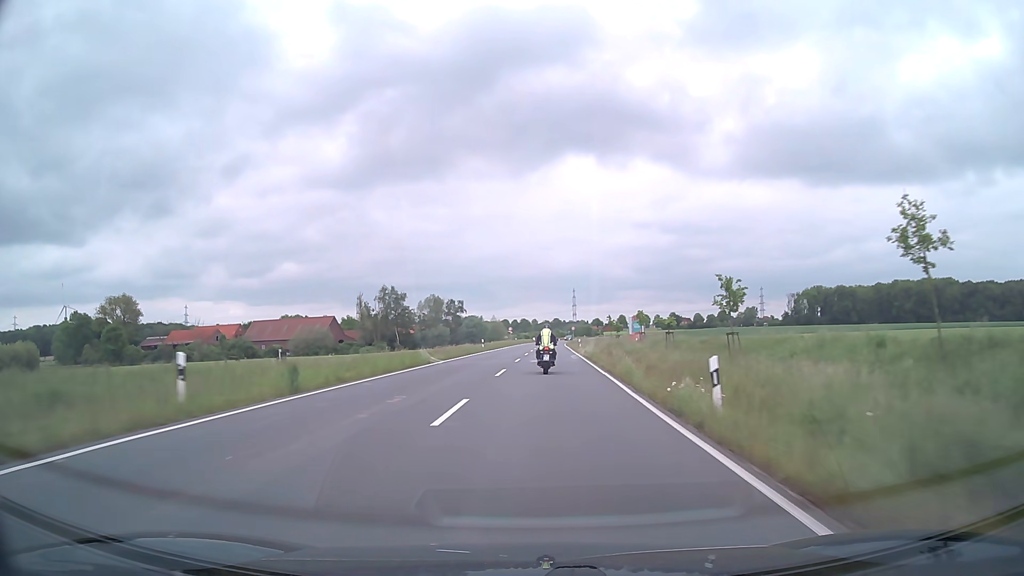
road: secondary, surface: asphalt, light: Day
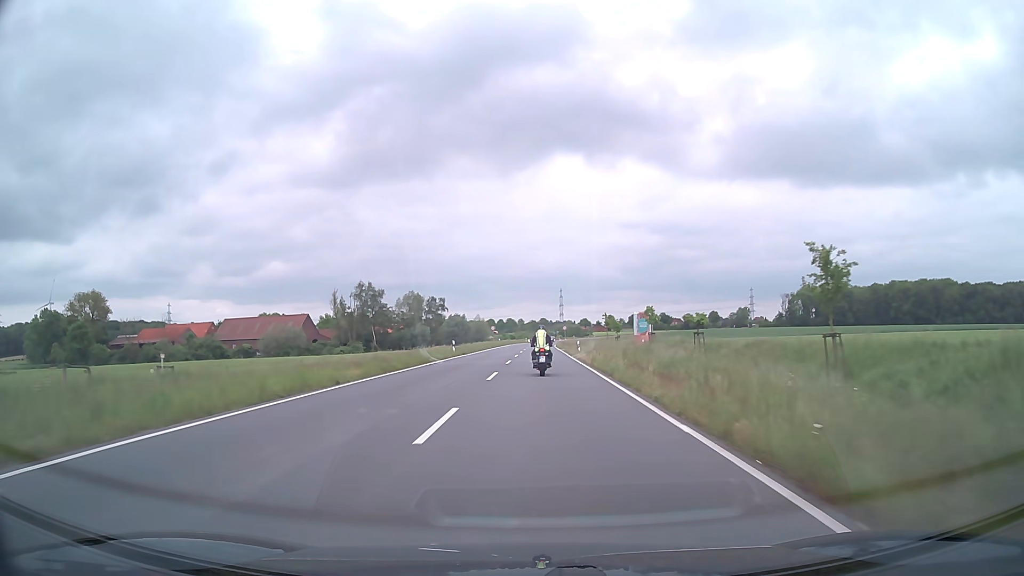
(+0.1, +13.4) m; +1°
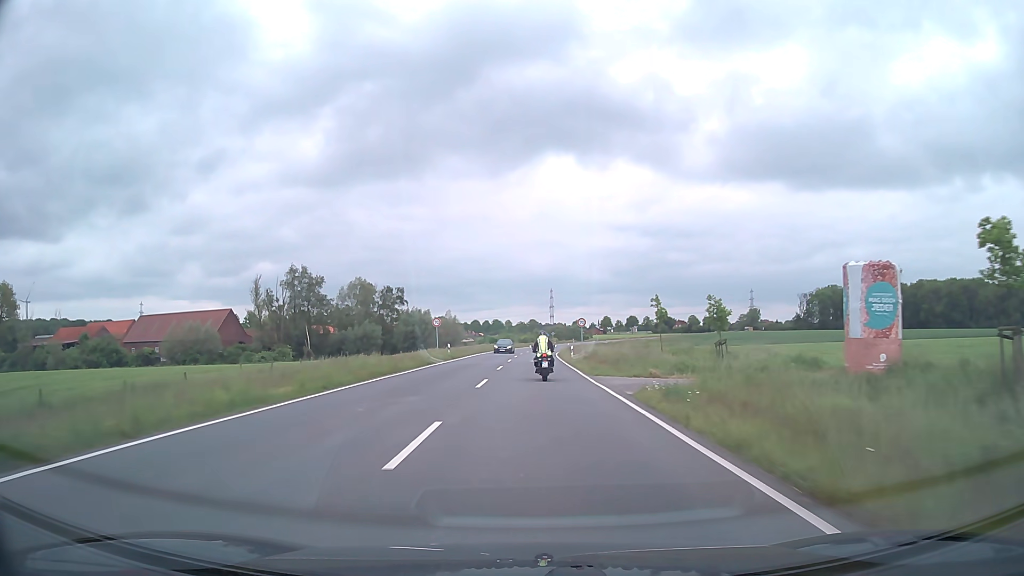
(+0.7, +48.9) m; +1°
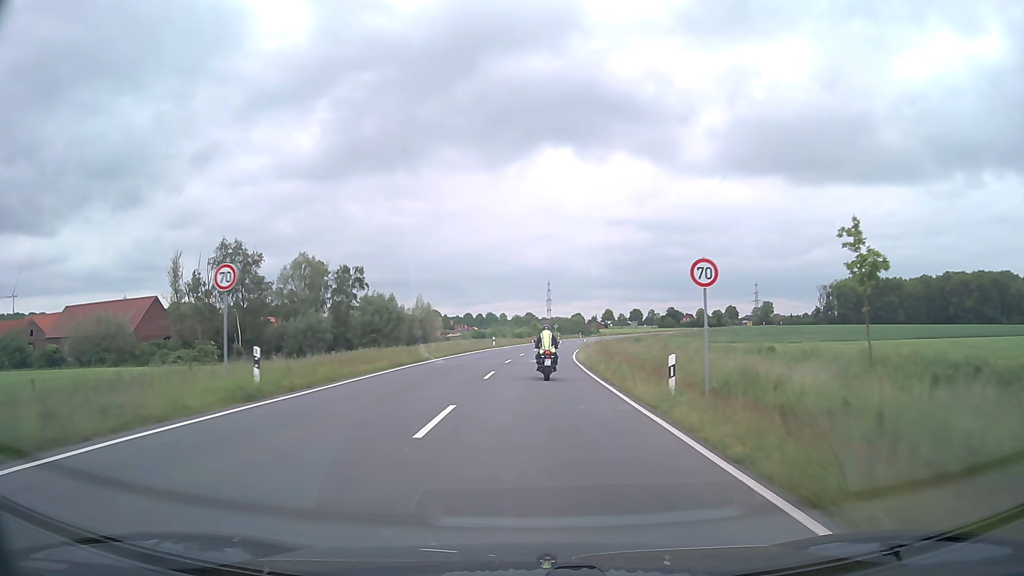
(+0.1, +34.1) m; 0°
(0, +10) (0, +20) (0, +30) (+1, +40) (+1, +50) (+2, +60) (+3, +70) (+5, +80) (+6, +90) (+8, +100) m
